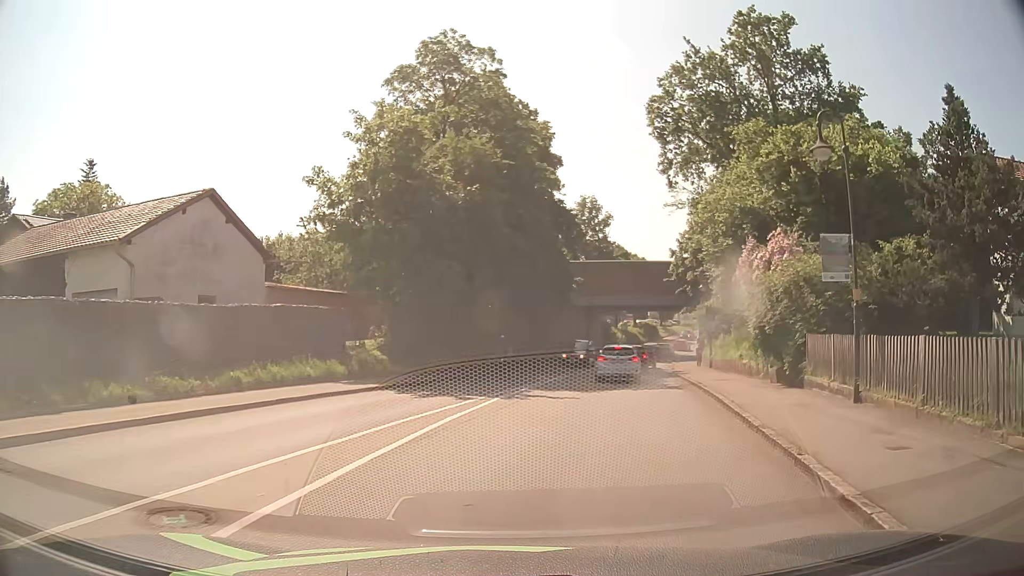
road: secondary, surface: asphalt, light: Day
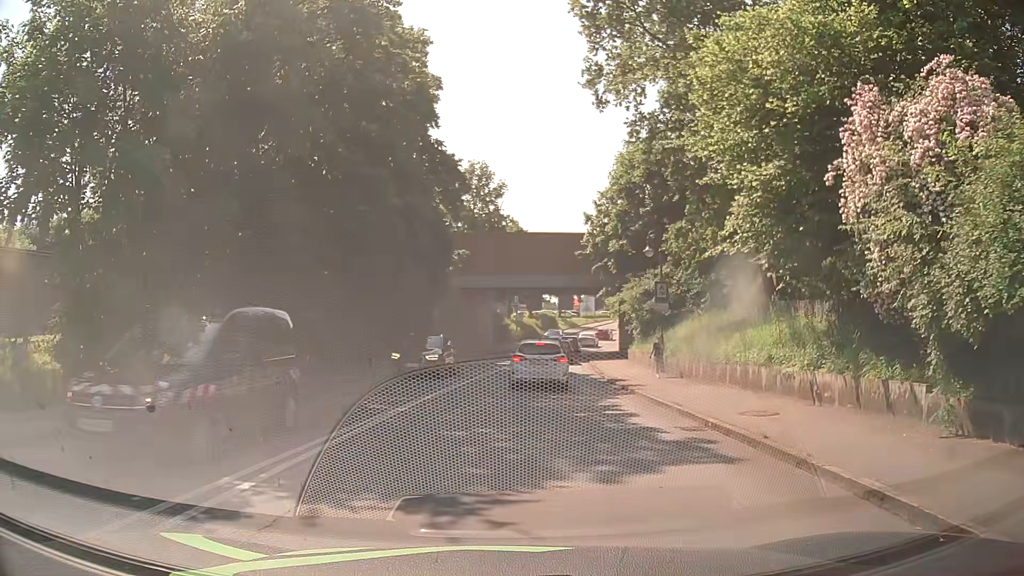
(+1.8, +14.6) m; +10°
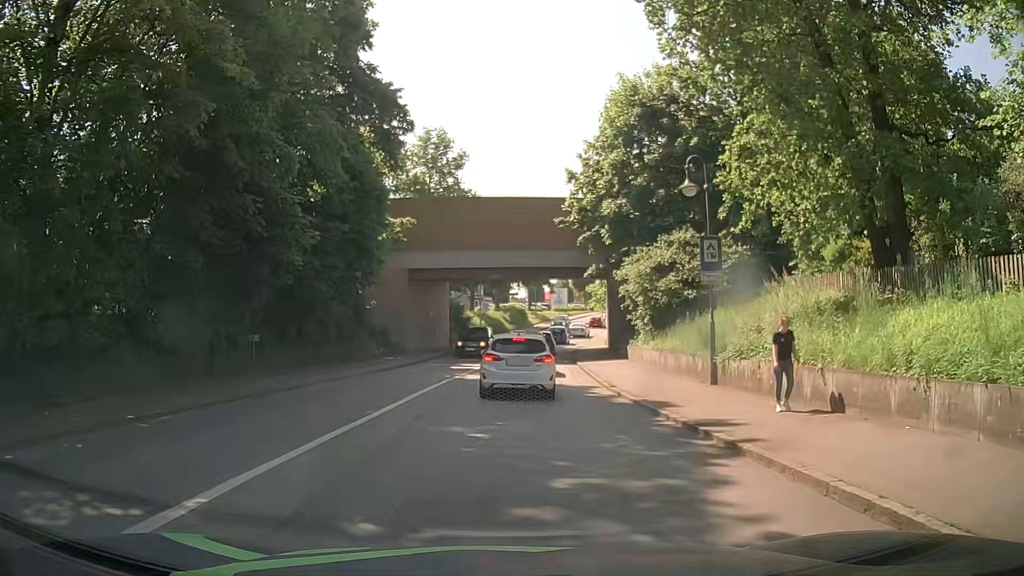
(+0.2, +11.0) m; +2°
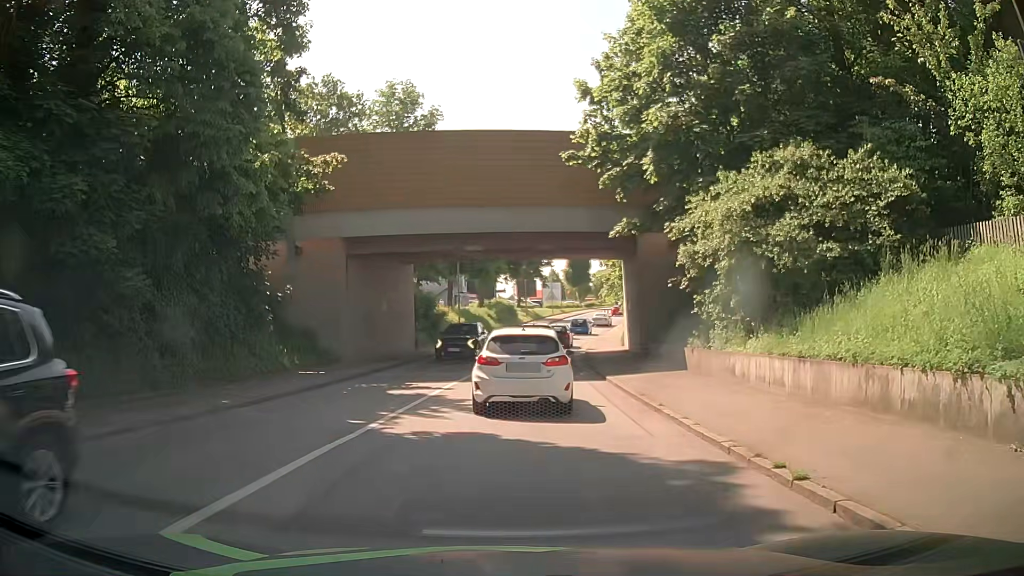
(+0.2, +12.7) m; +2°
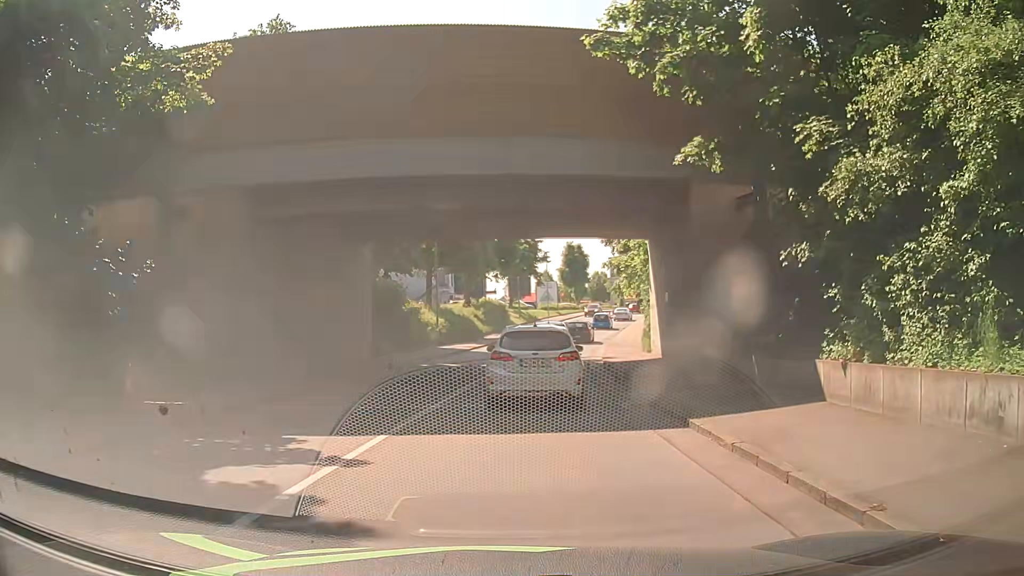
(0.0, +9.6) m; -1°
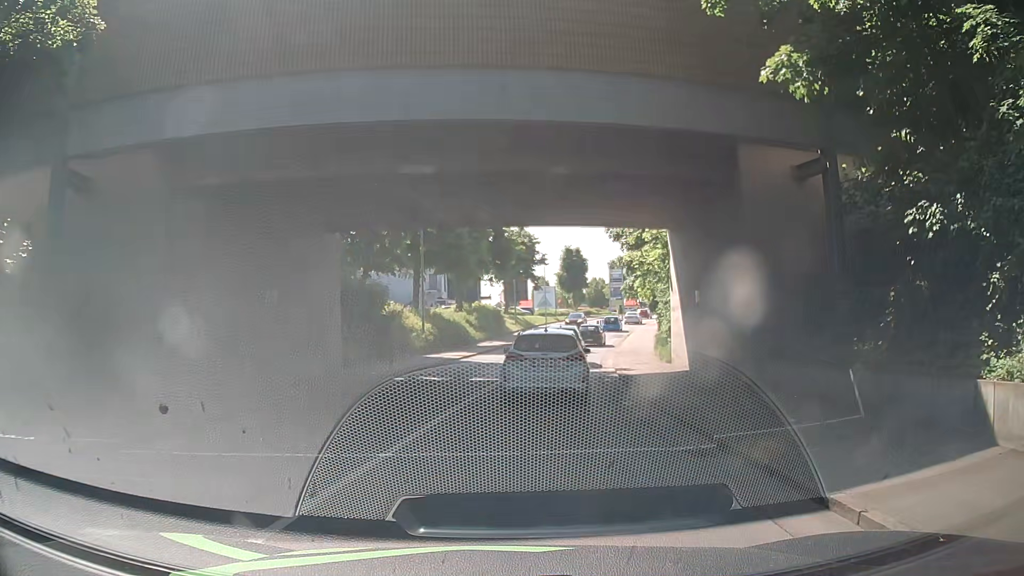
(+0.1, +4.6) m; +1°
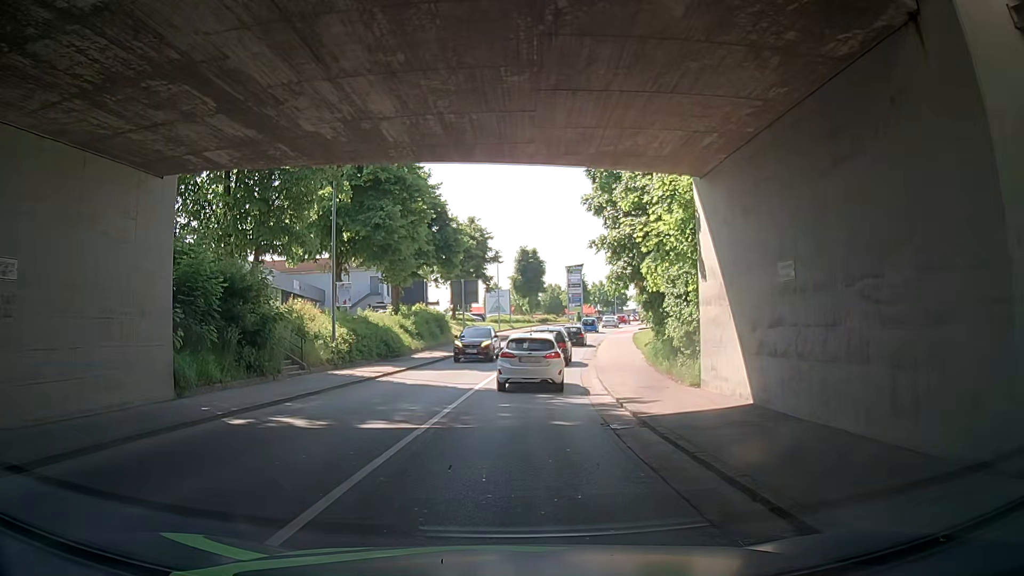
(+0.4, +9.6) m; +5°
